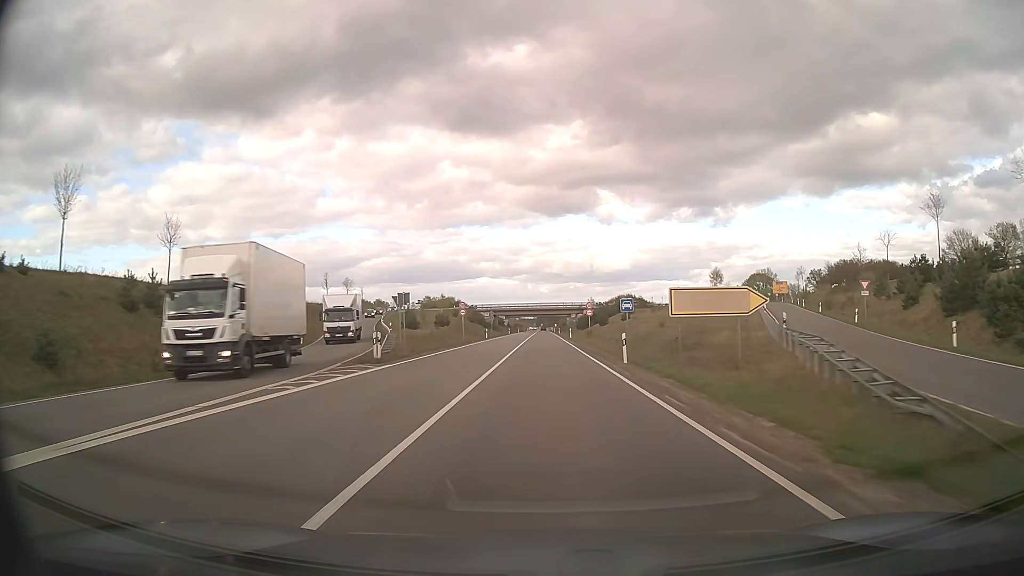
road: trunk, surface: asphalt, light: Day
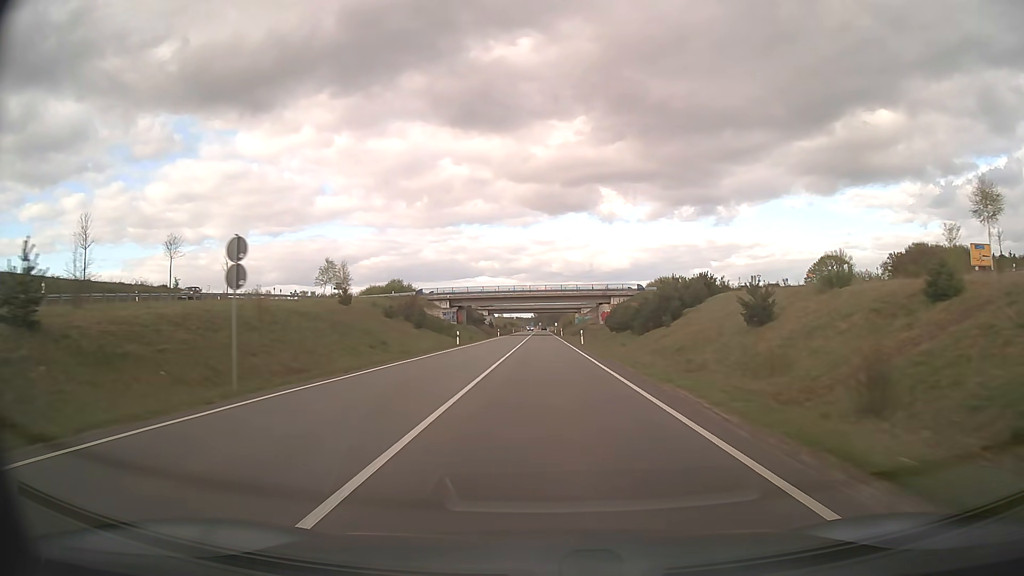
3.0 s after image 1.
(+0.1, +76.6) m; 0°
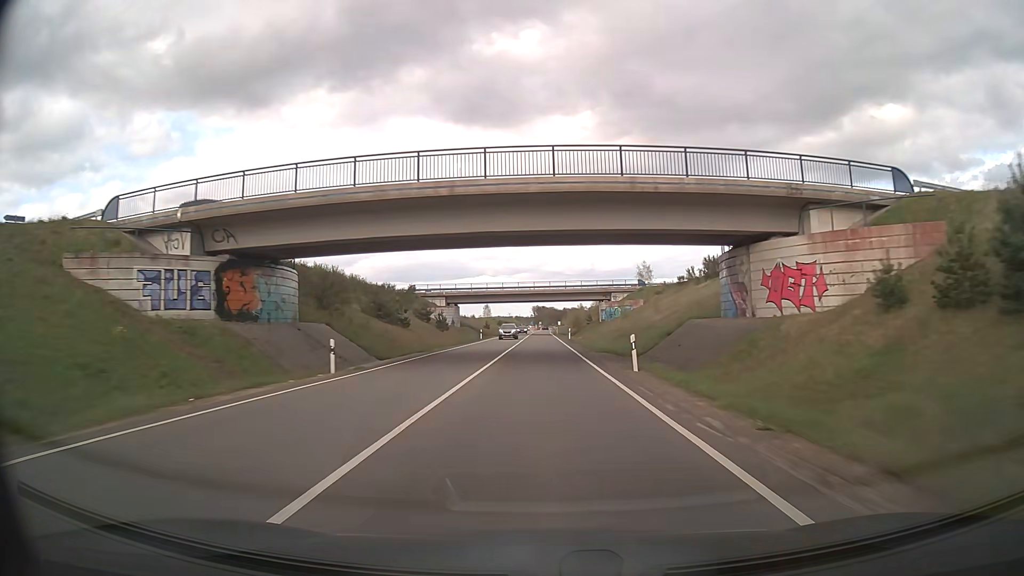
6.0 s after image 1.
(+0.2, +80.9) m; 0°
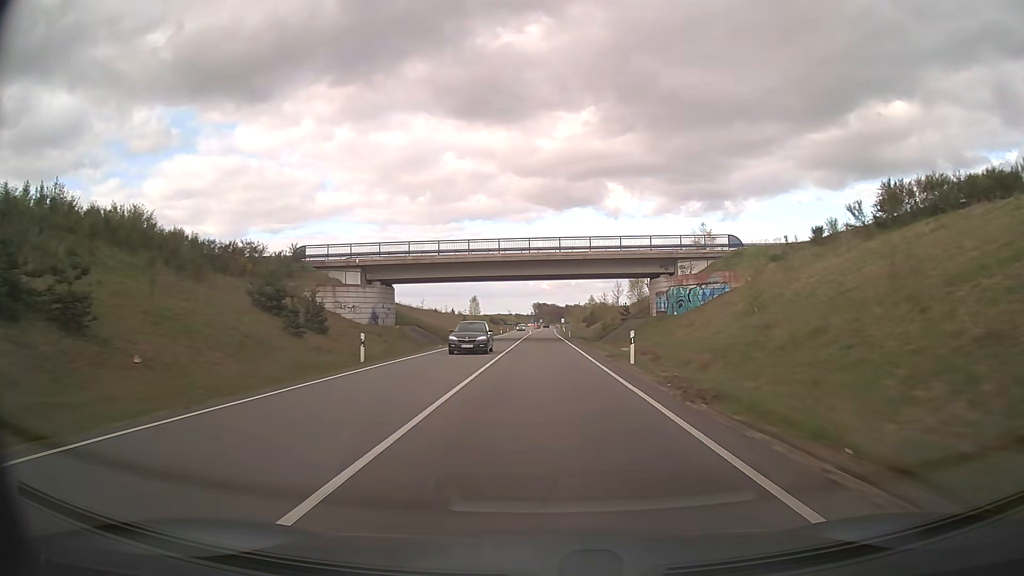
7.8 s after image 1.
(-0.1, +49.7) m; 0°
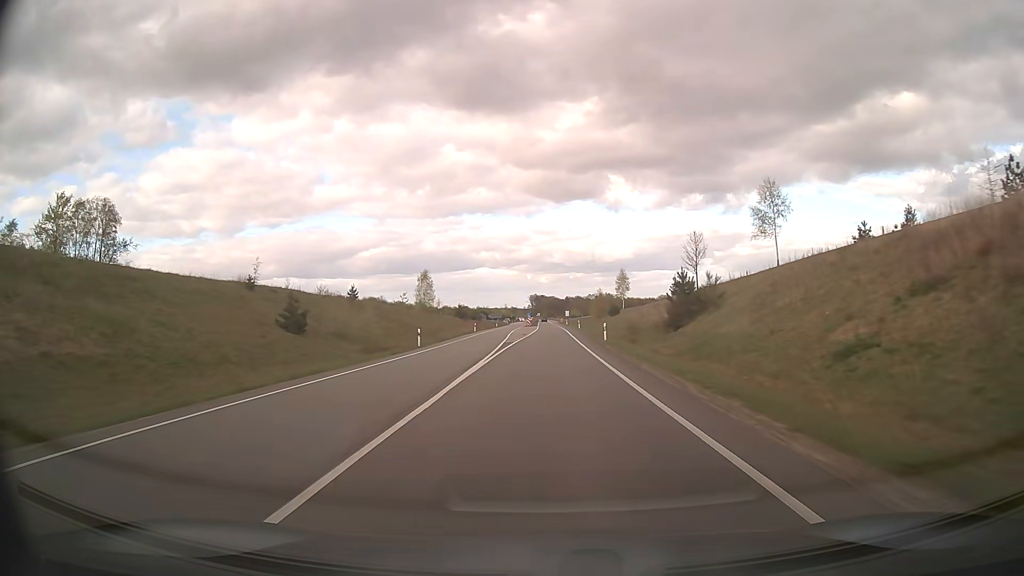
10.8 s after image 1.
(+0.1, +80.2) m; 0°
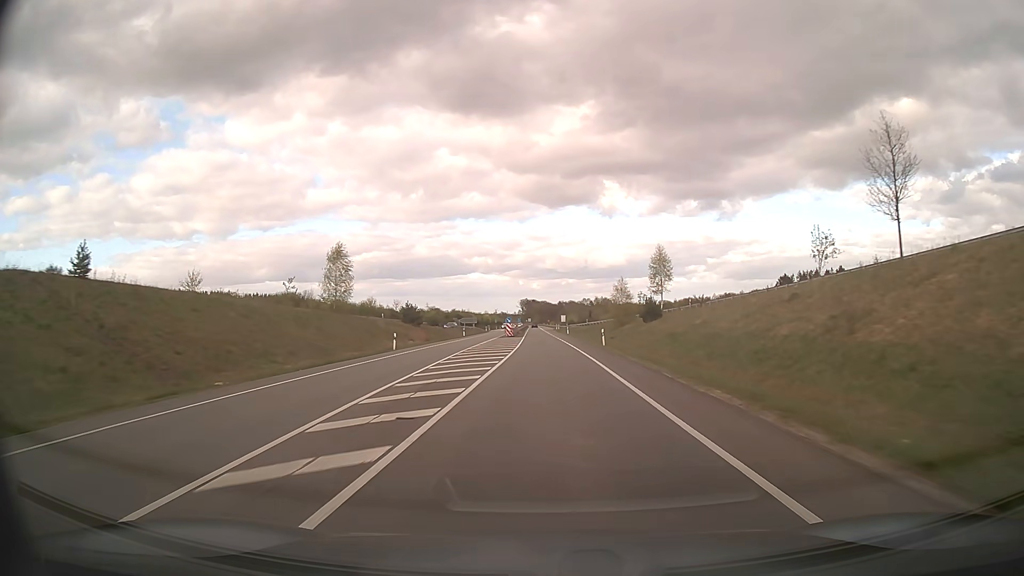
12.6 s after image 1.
(+0.3, +46.1) m; +1°
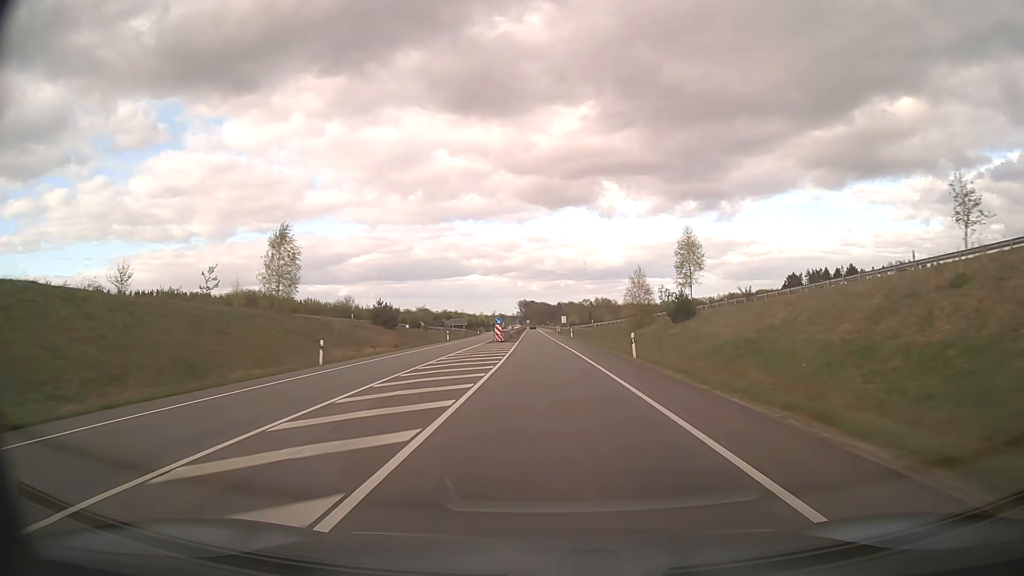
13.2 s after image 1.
(0.0, +15.5) m; 0°
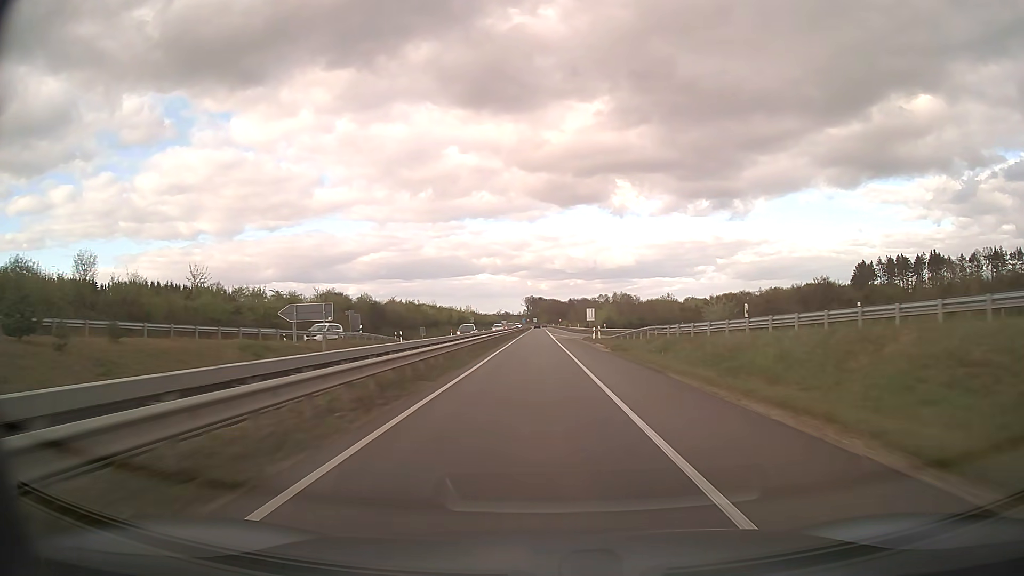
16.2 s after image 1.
(-0.4, +77.8) m; -1°
(0, +10) (0, +20) (0, +30) (0, +40) (0, +50) (-1, +60) (-1, +70) (-1, +80) (-1, +90) (-1, +100) m
